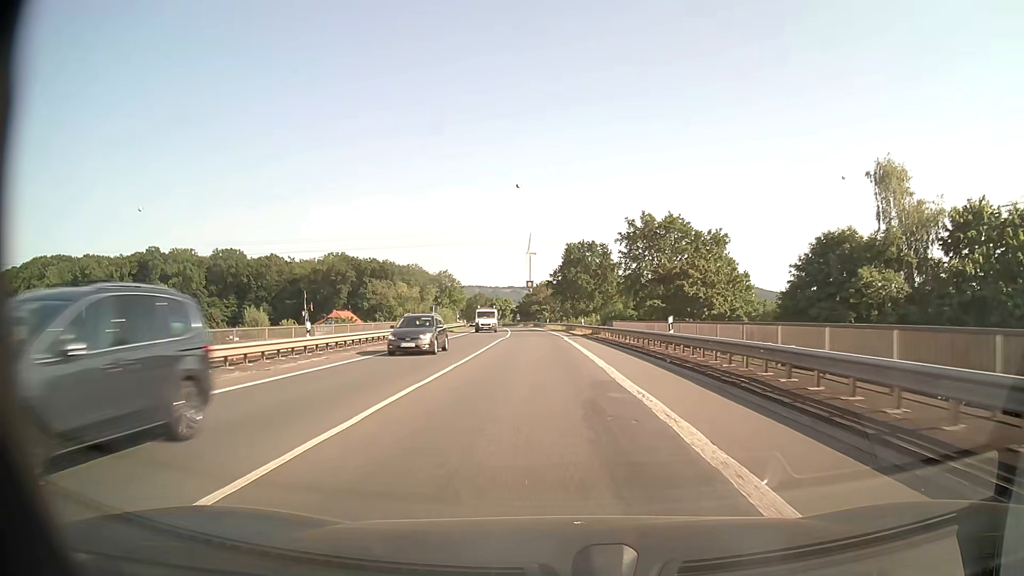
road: primary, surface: asphalt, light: Day
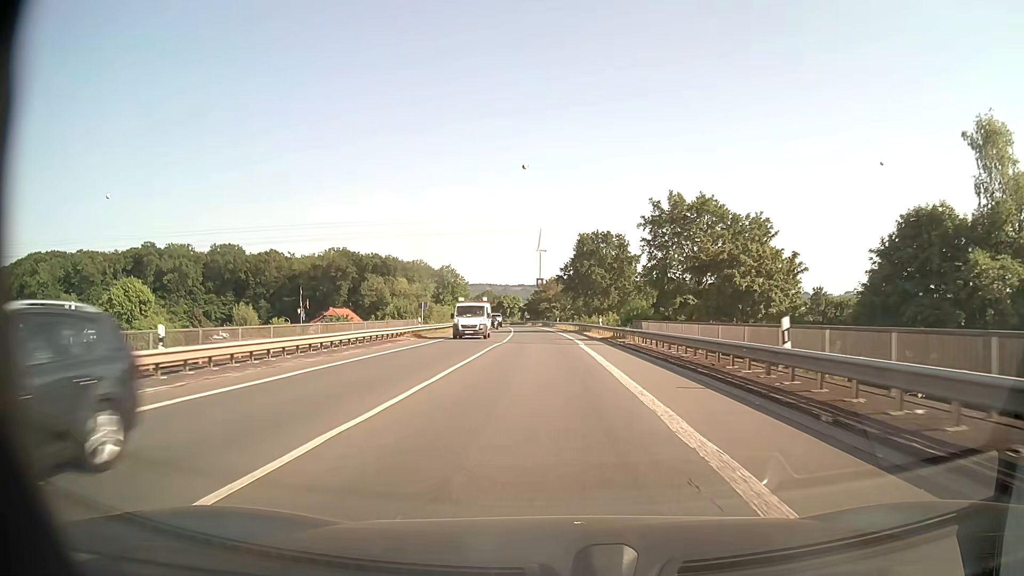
(-0.1, +10.6) m; -1°
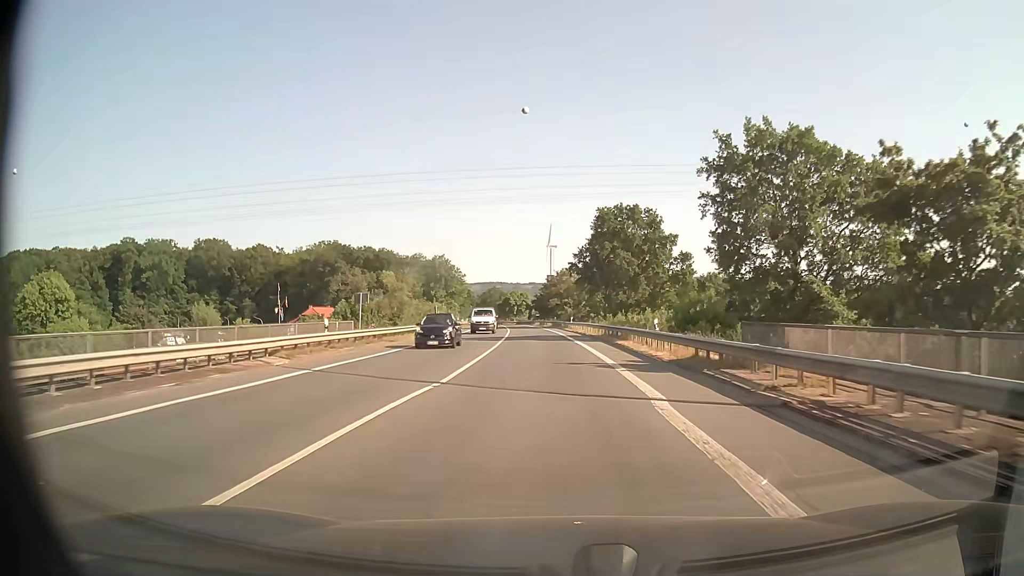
(-0.2, +21.5) m; -1°
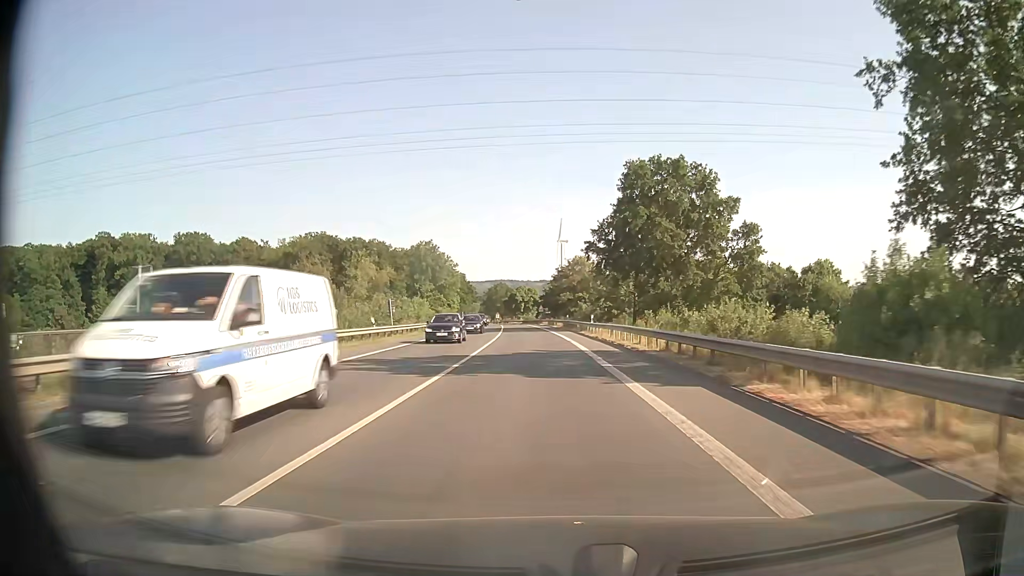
(-0.2, +21.9) m; -1°
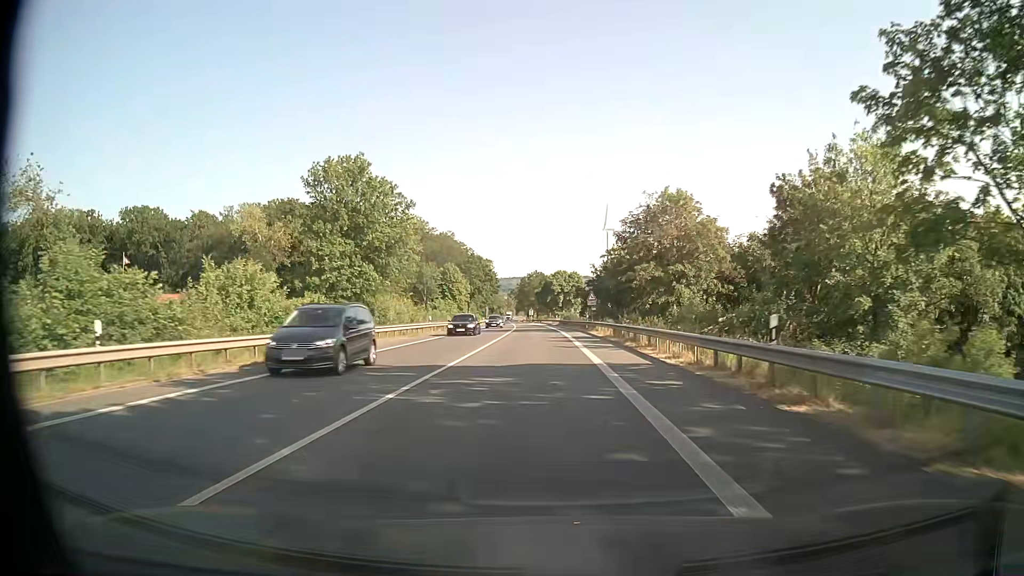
(-2.0, +55.1) m; -4°
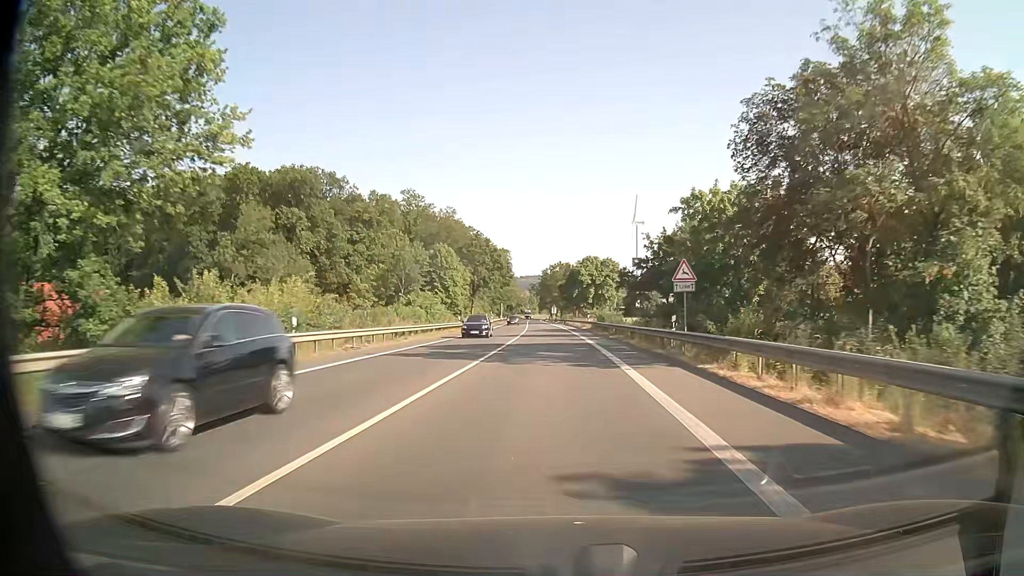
(-0.7, +32.2) m; -2°
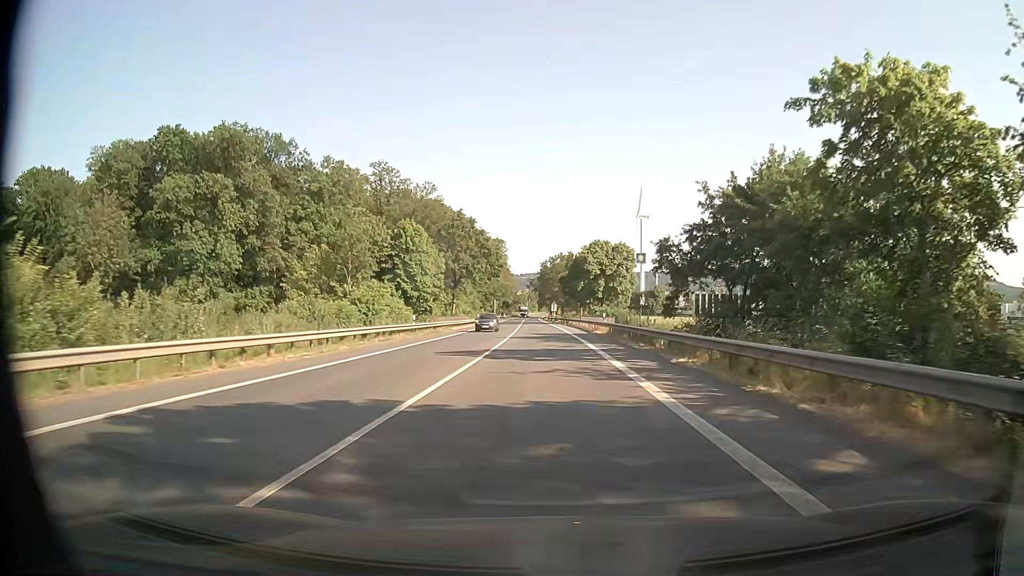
(-0.1, +21.4) m; 0°
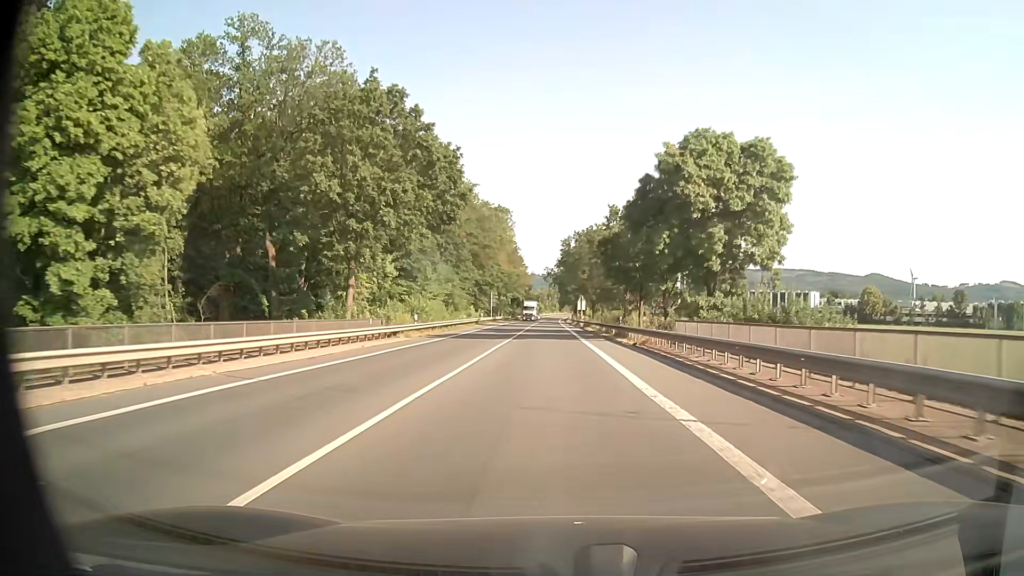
(-0.9, +54.9) m; -2°
(0, +10) (0, +20) (0, +30) (0, +40) (0, +50) (0, +60) (0, +70) (0, +80) (-1, +90) (-1, +100) m
